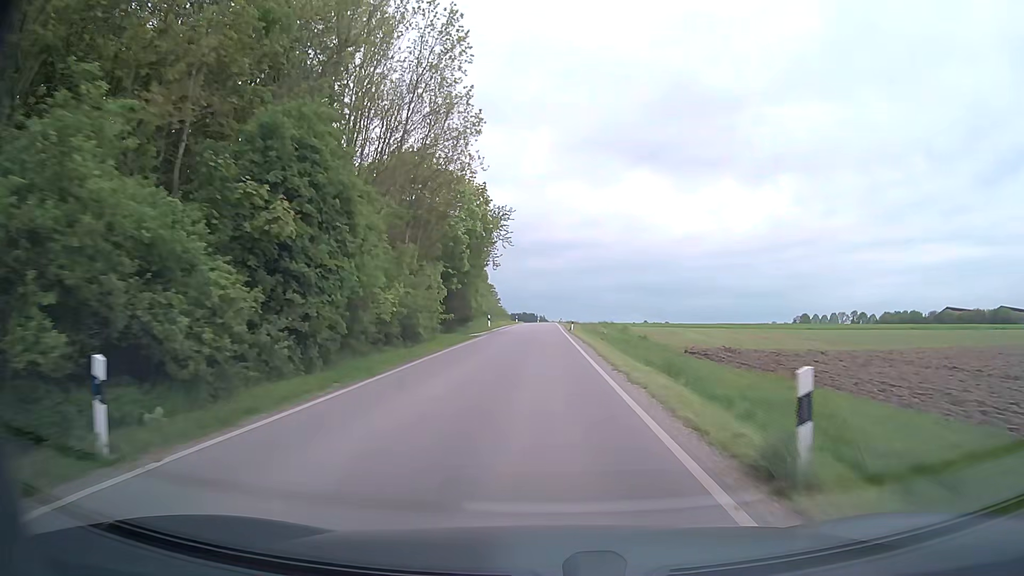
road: secondary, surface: asphalt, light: Day
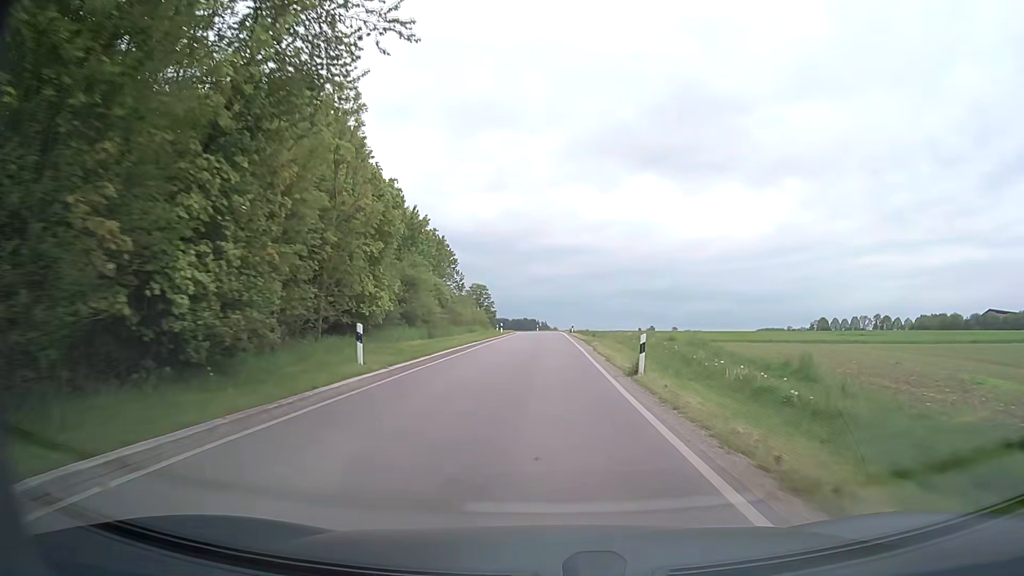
(0.0, +38.7) m; 0°
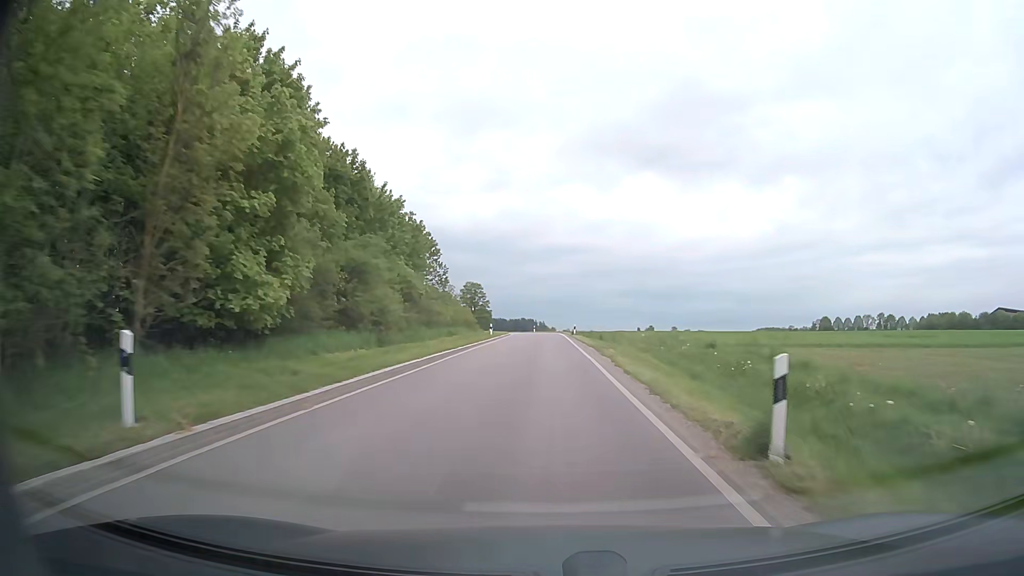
(0.0, +9.6) m; 0°
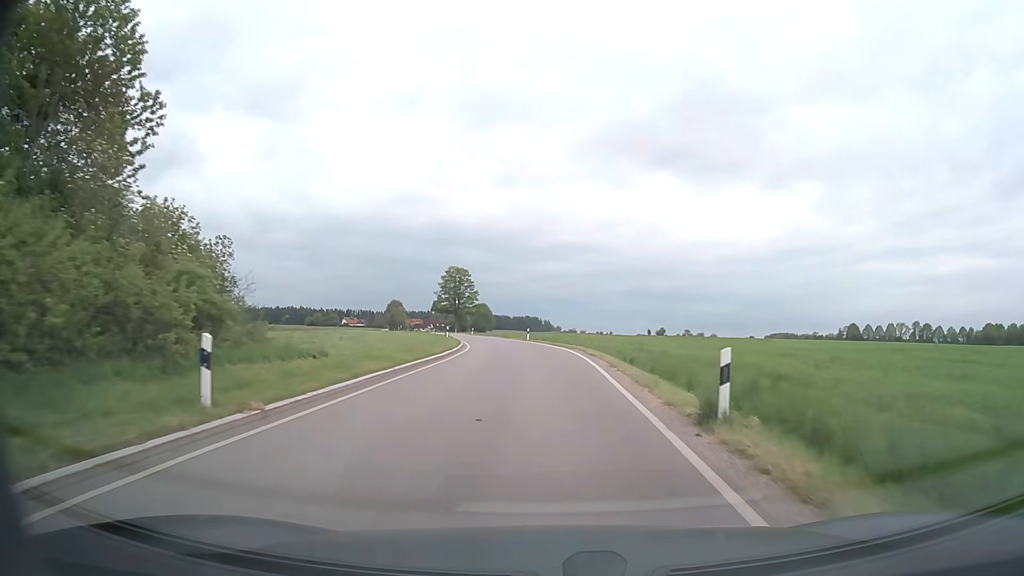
(+0.2, +46.2) m; 0°
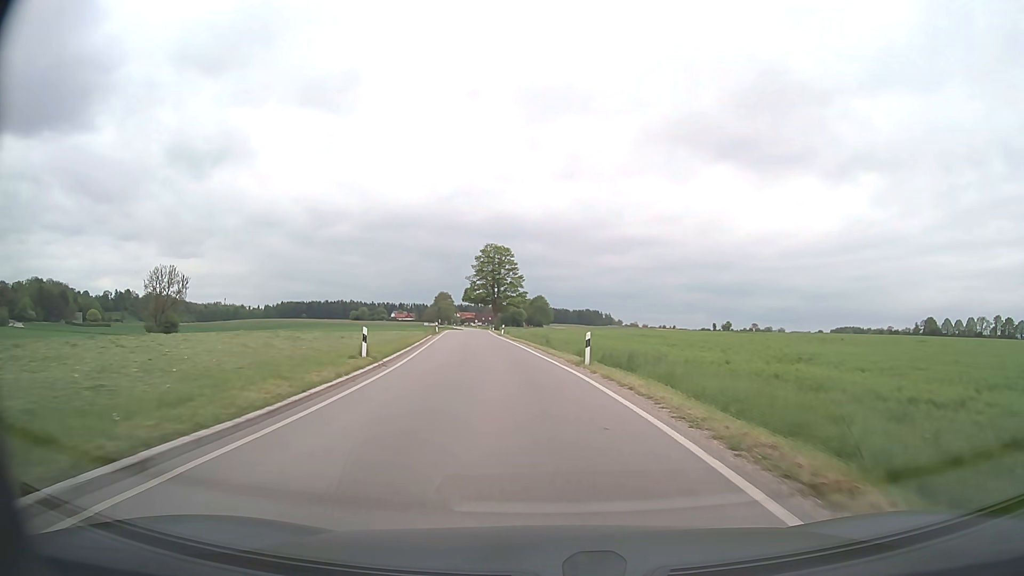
(-0.7, +35.8) m; -5°
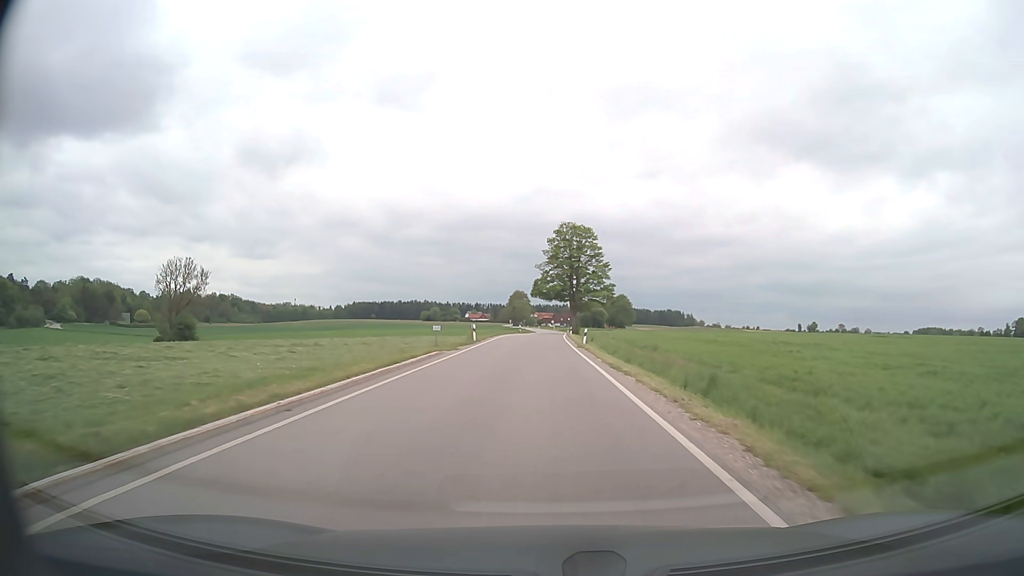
(-1.8, +27.3) m; -7°
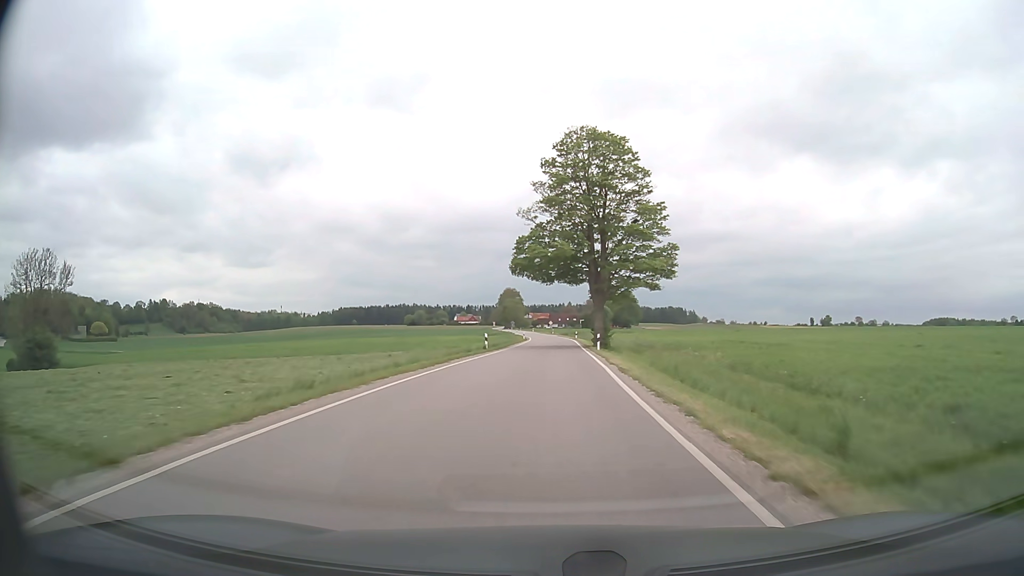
(-0.1, +47.7) m; +1°
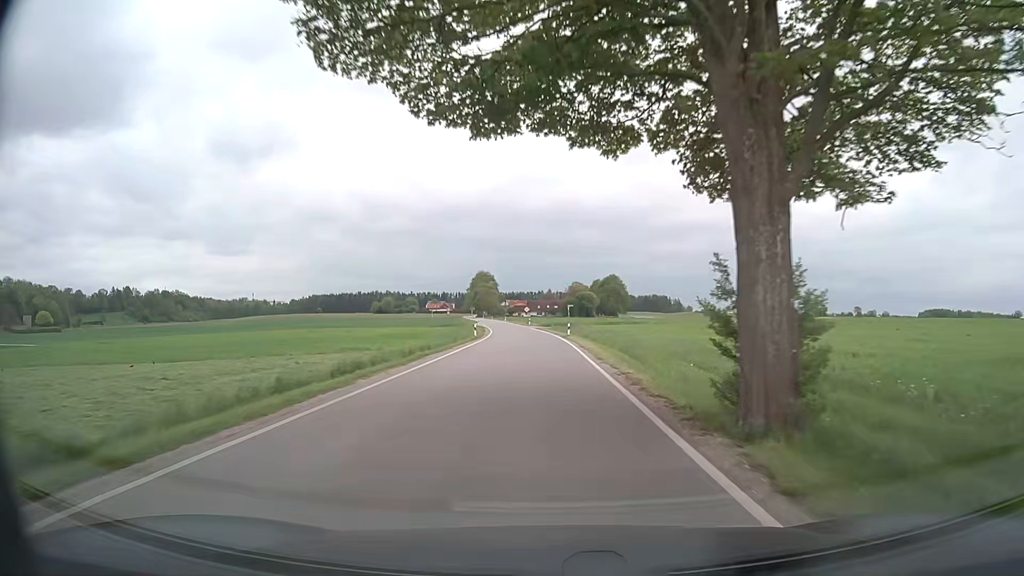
(+0.6, +38.8) m; +2°
(0, +10) (0, +20) (0, +30) (0, +40) (-1, +50) (-1, +60) (-2, +70) (-3, +80) (-4, +90) (-5, +100) m
